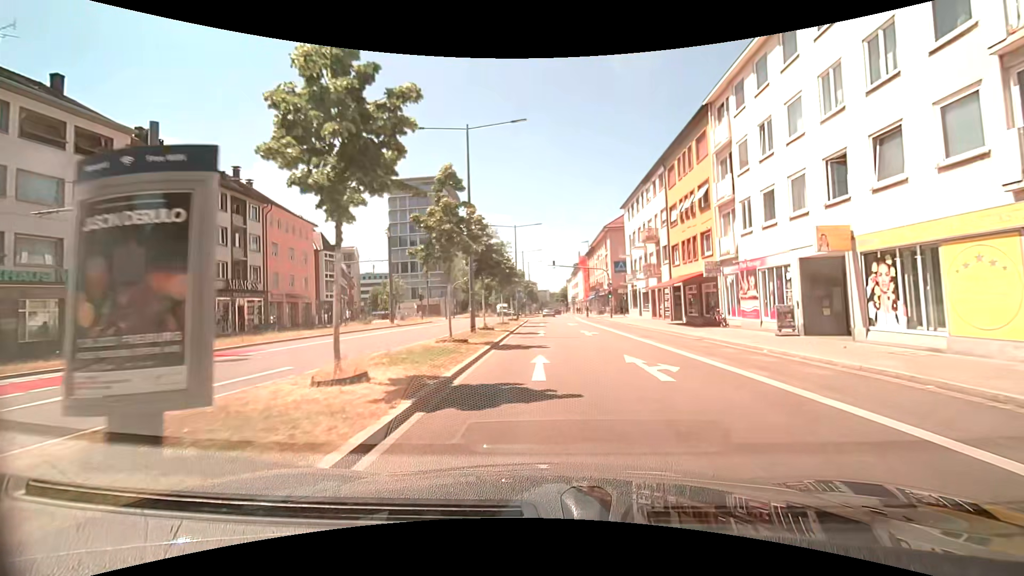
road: primary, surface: asphalt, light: Day
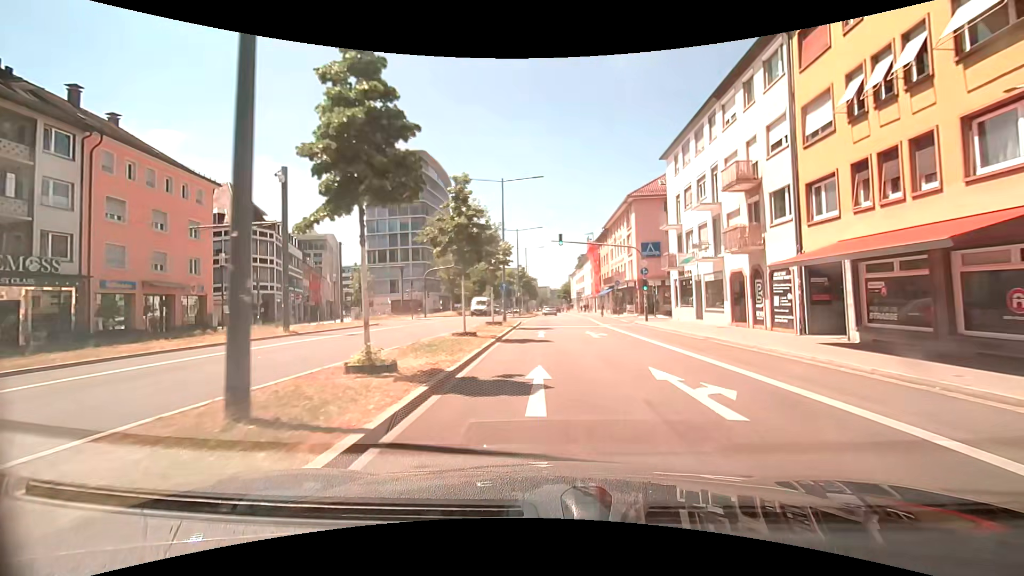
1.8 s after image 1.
(0.0, +18.3) m; +1°
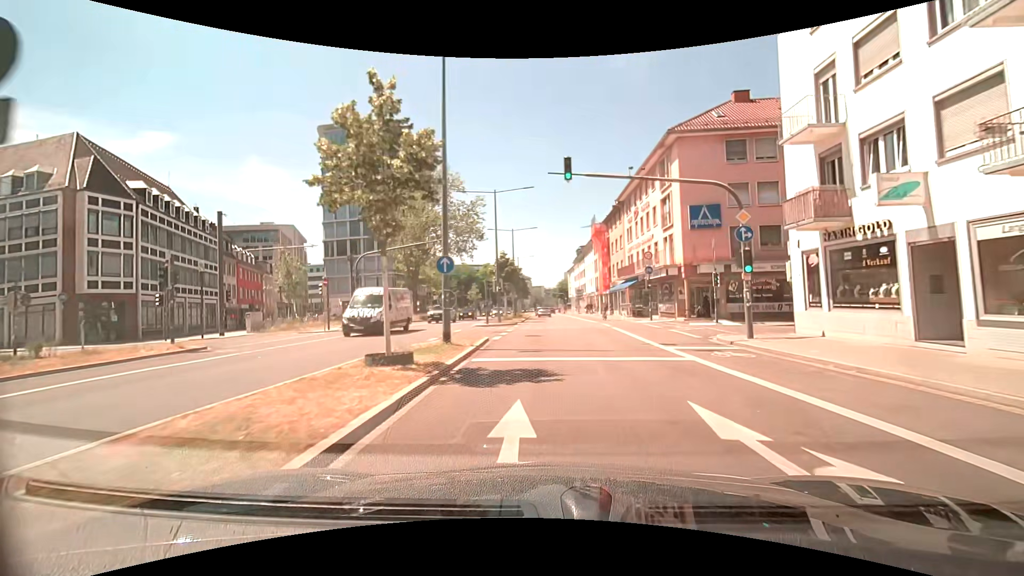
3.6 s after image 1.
(0.0, +18.9) m; +1°
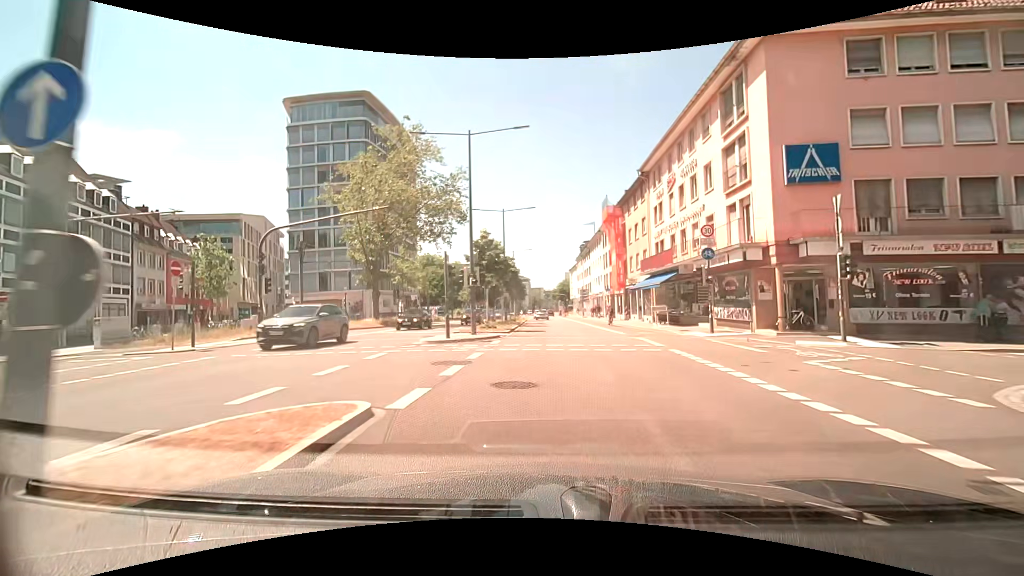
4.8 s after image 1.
(0.0, +12.7) m; -1°
